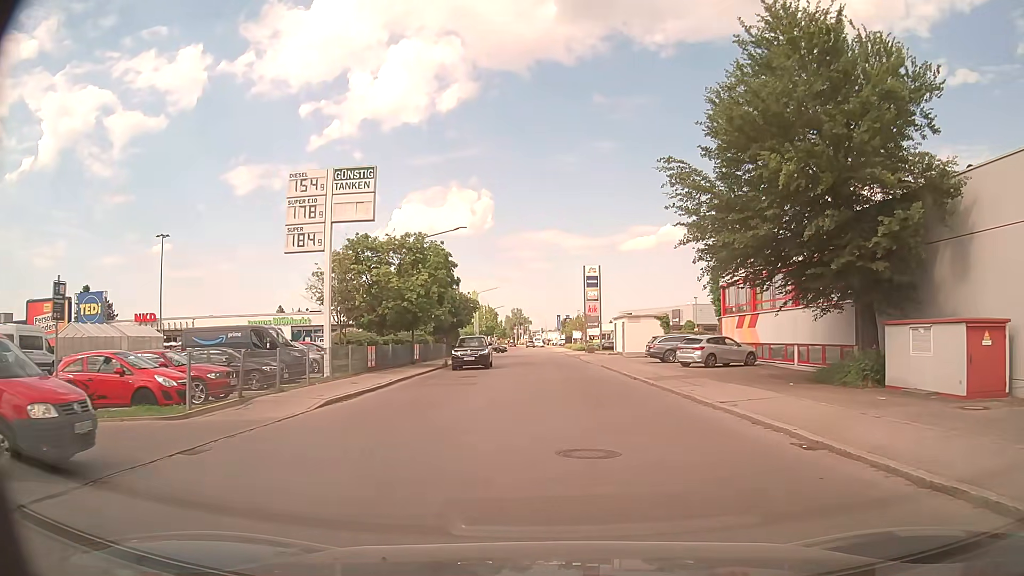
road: residential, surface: asphalt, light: Day
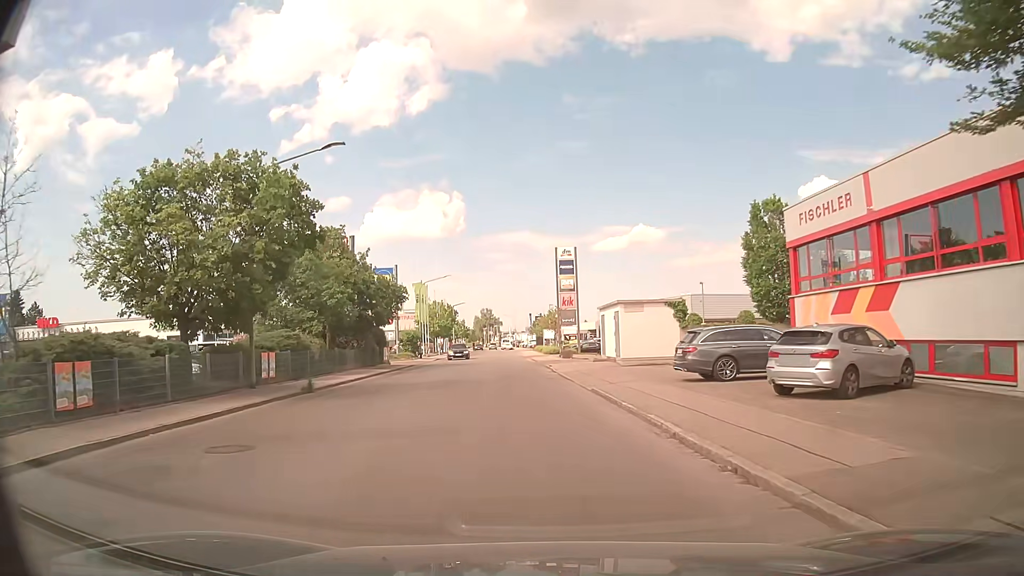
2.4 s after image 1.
(+1.0, +18.0) m; +2°
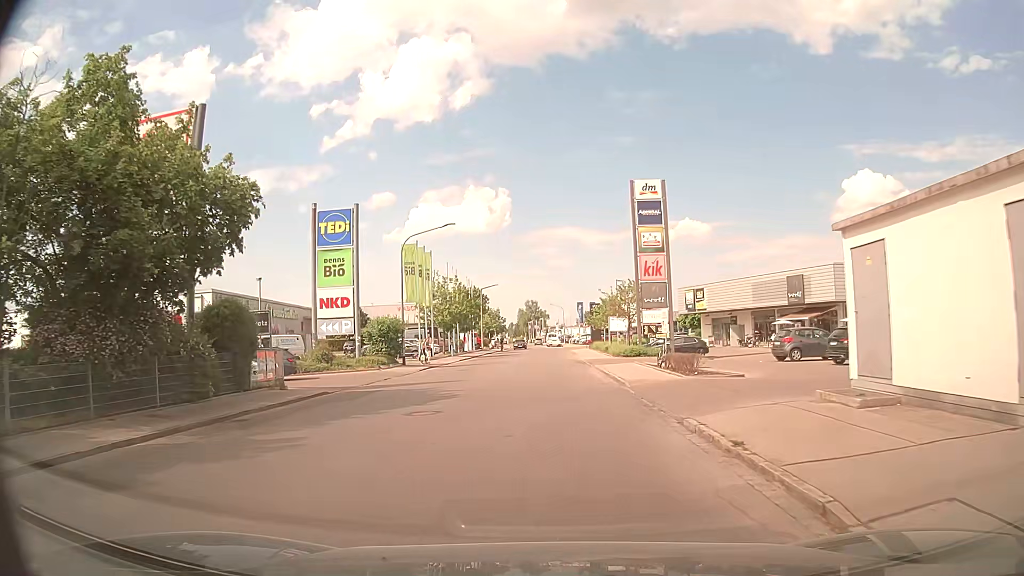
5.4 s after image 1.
(-1.2, +27.2) m; -4°
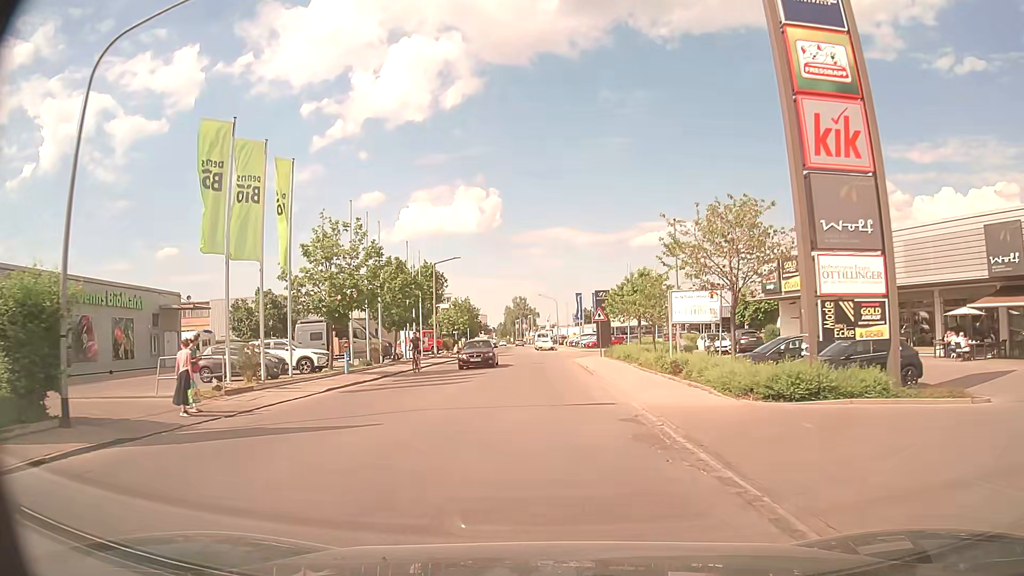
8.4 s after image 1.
(+0.2, +28.3) m; +1°
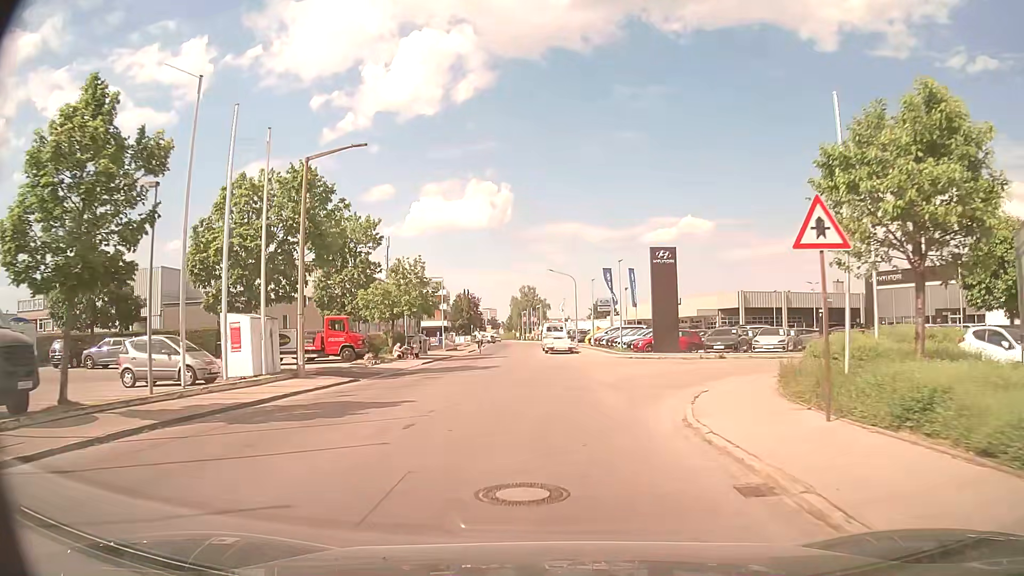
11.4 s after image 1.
(-0.2, +31.4) m; -1°
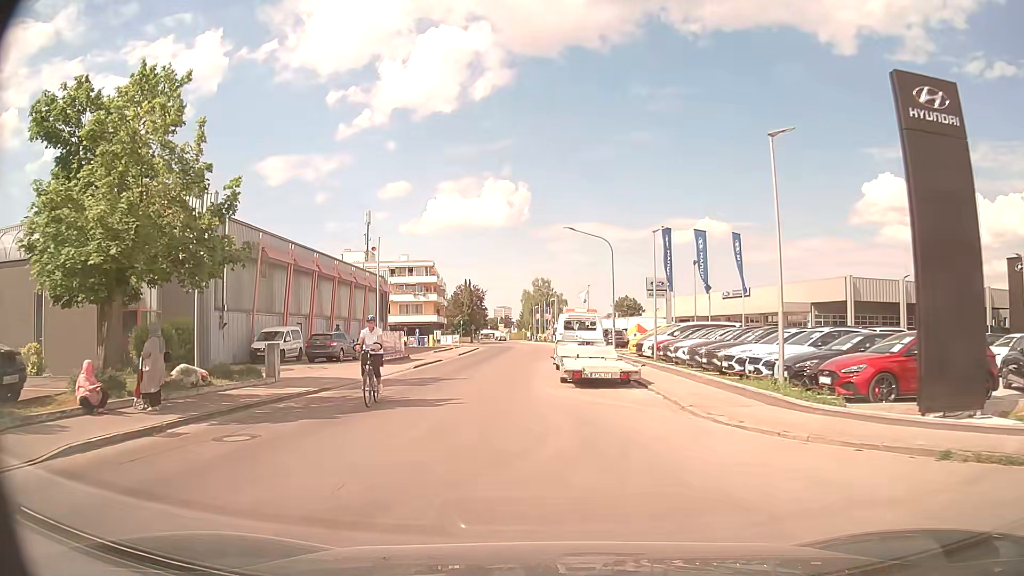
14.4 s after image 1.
(-0.2, +27.7) m; -1°
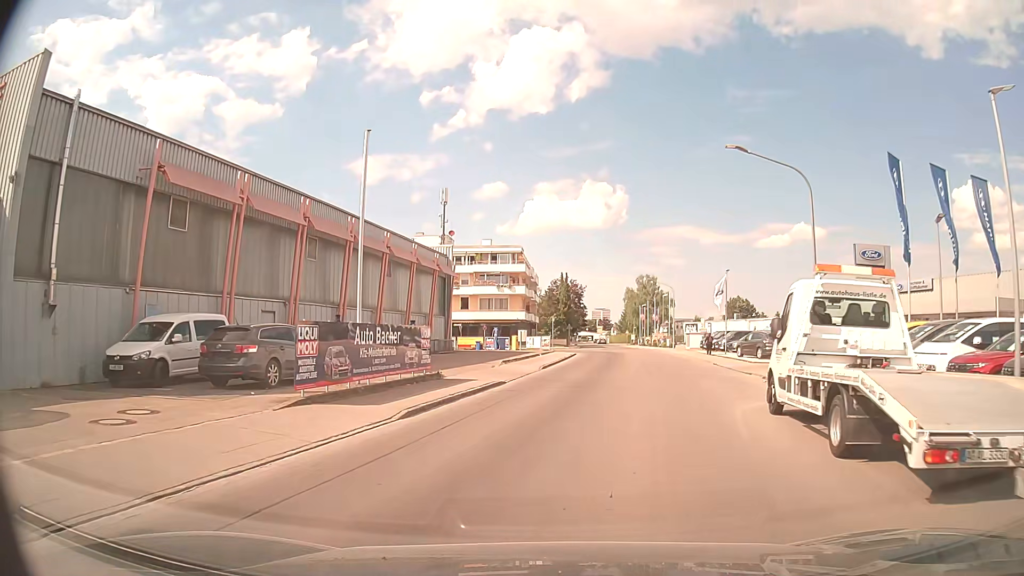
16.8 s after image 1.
(-1.7, +18.7) m; -9°
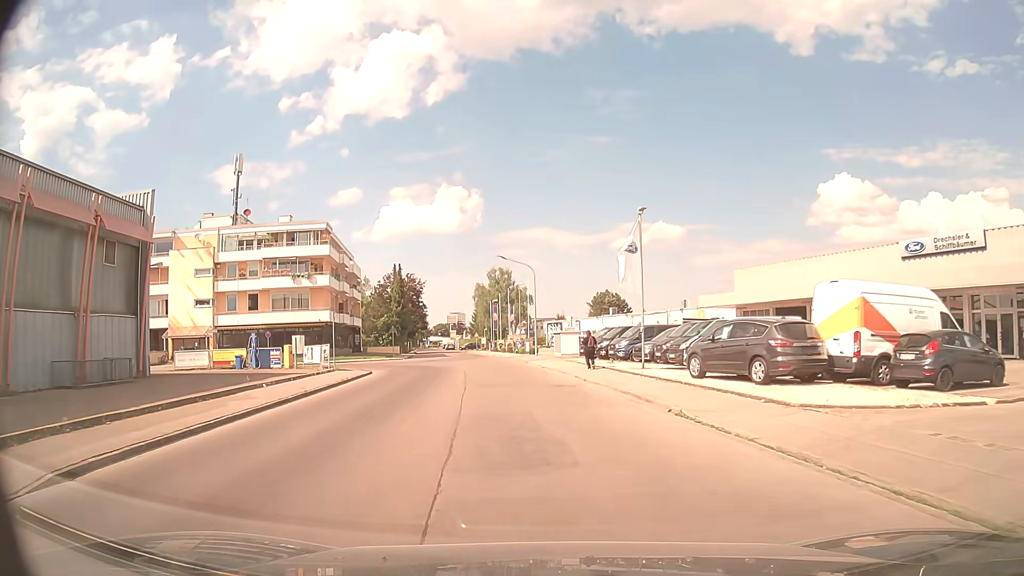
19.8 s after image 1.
(+3.9, +23.9) m; +13°
(0, +10) (-1, +20) (-2, +30) (-3, +40) (-4, +50) (-6, +60) (-8, +70) (-9, +79) (-11, +89) (-13, +99) m
